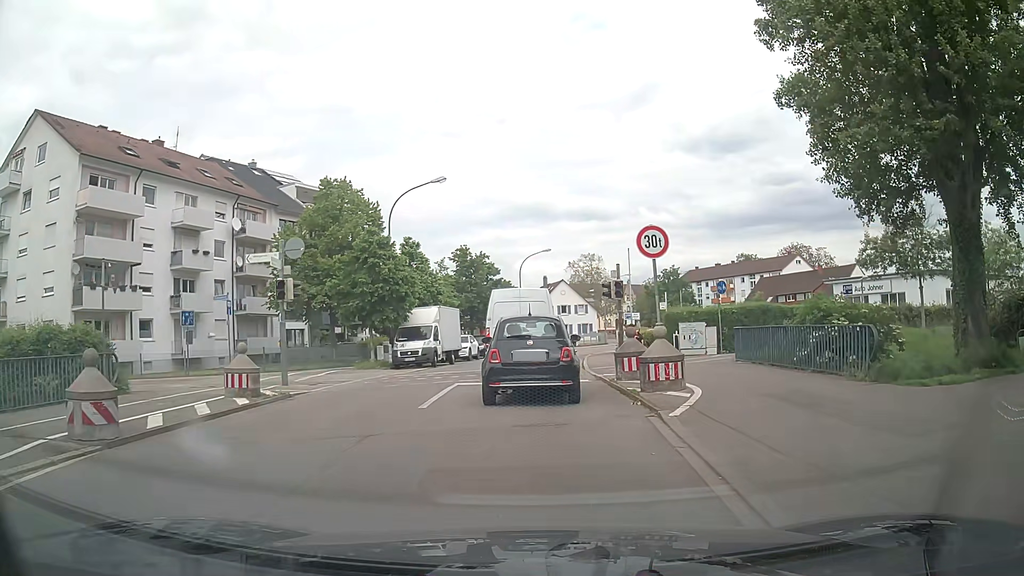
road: tertiary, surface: asphalt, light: Day
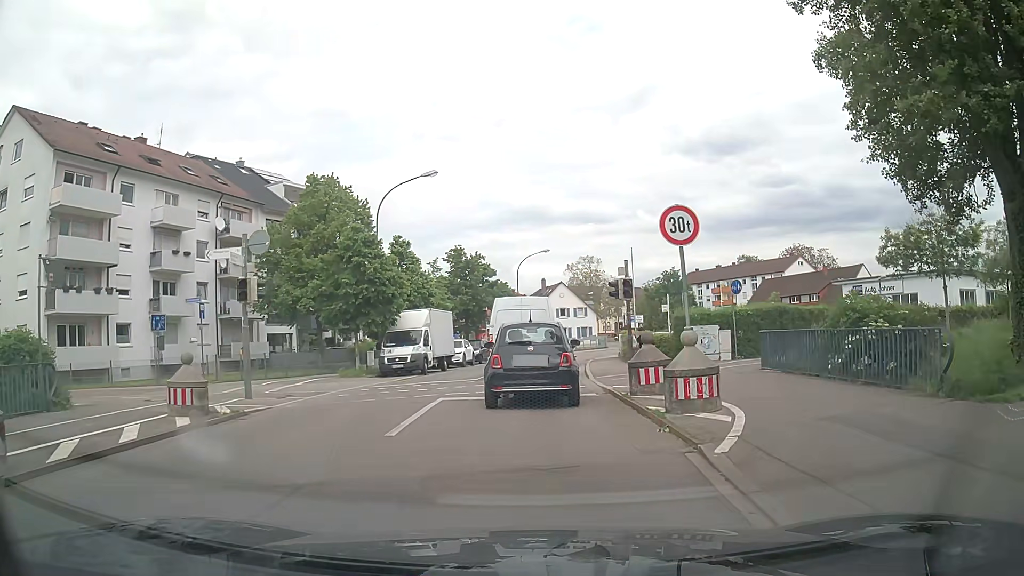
(0.0, +2.5) m; -1°
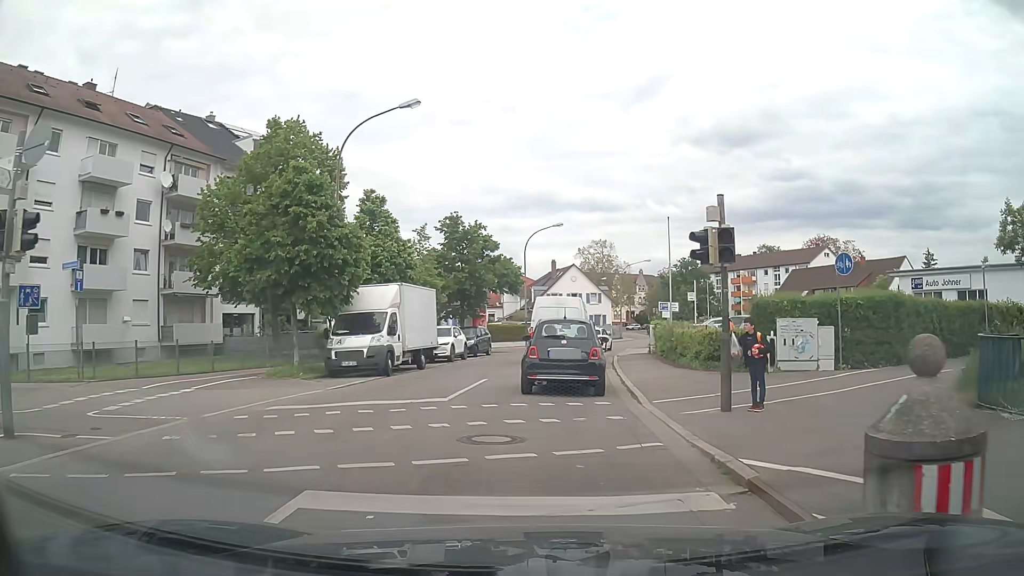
(+0.1, +9.0) m; +2°
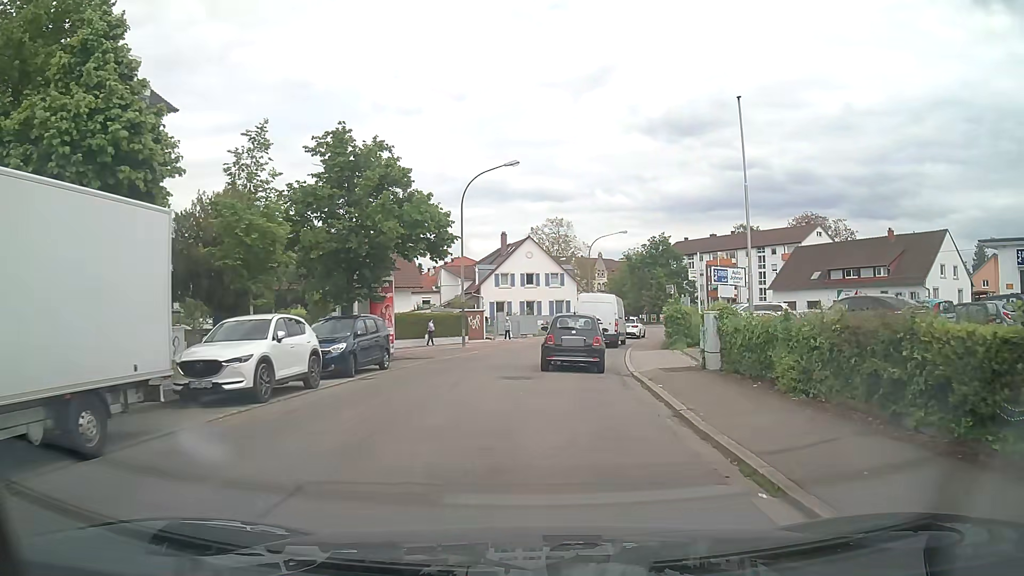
(0.0, +18.3) m; +3°
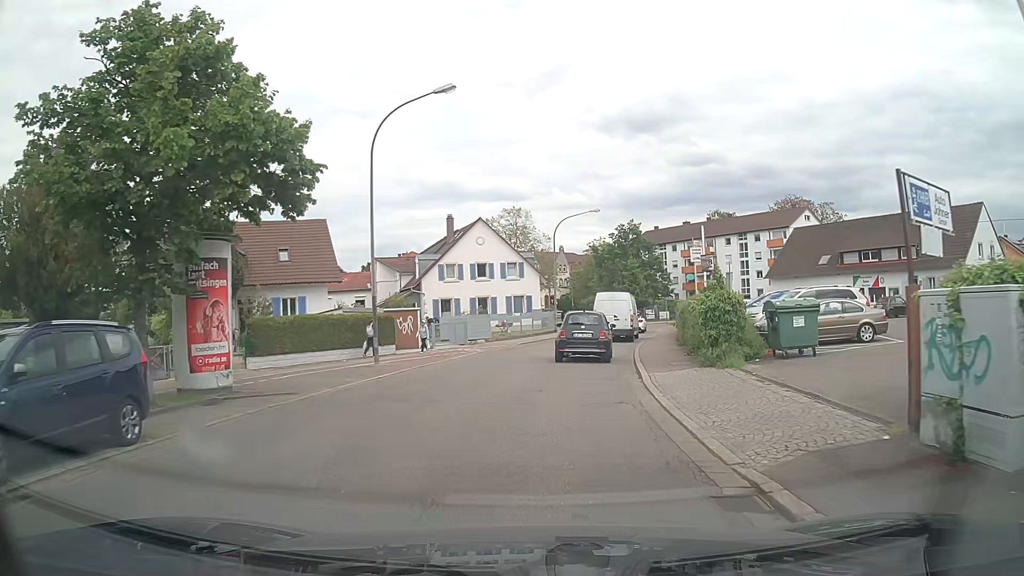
(+0.4, +12.3) m; +4°
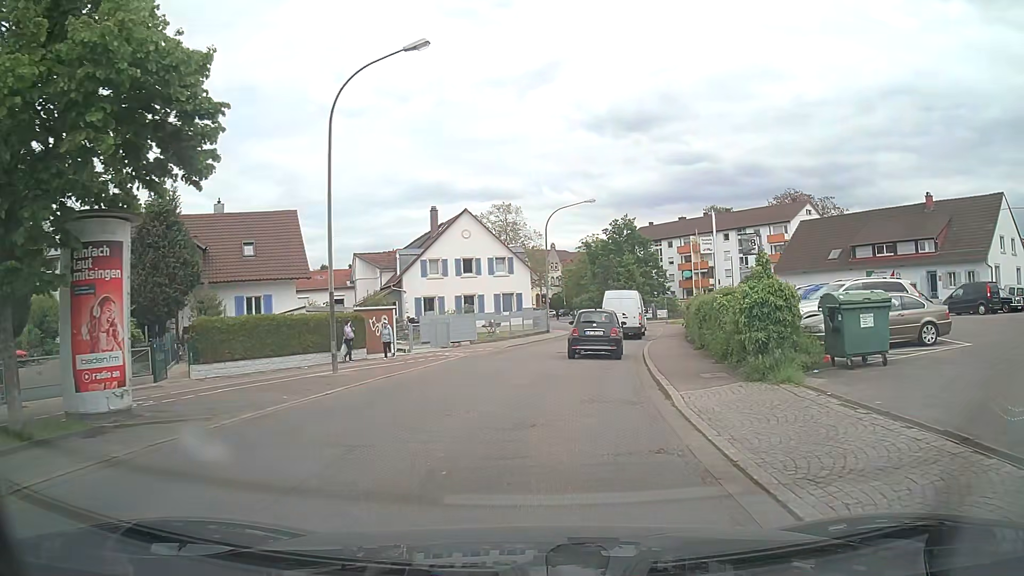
(0.0, +4.1) m; 0°
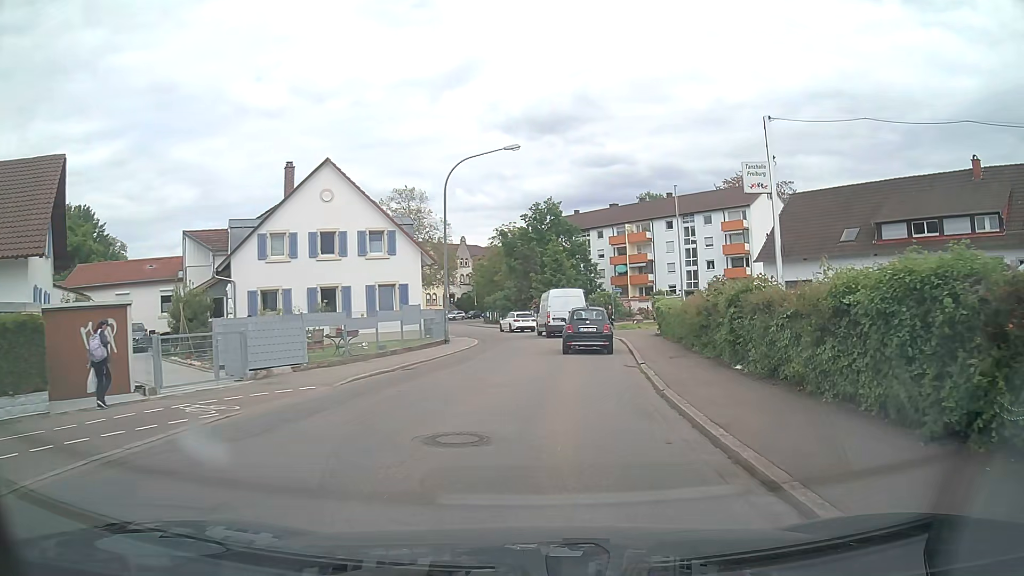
(+0.8, +16.9) m; +7°
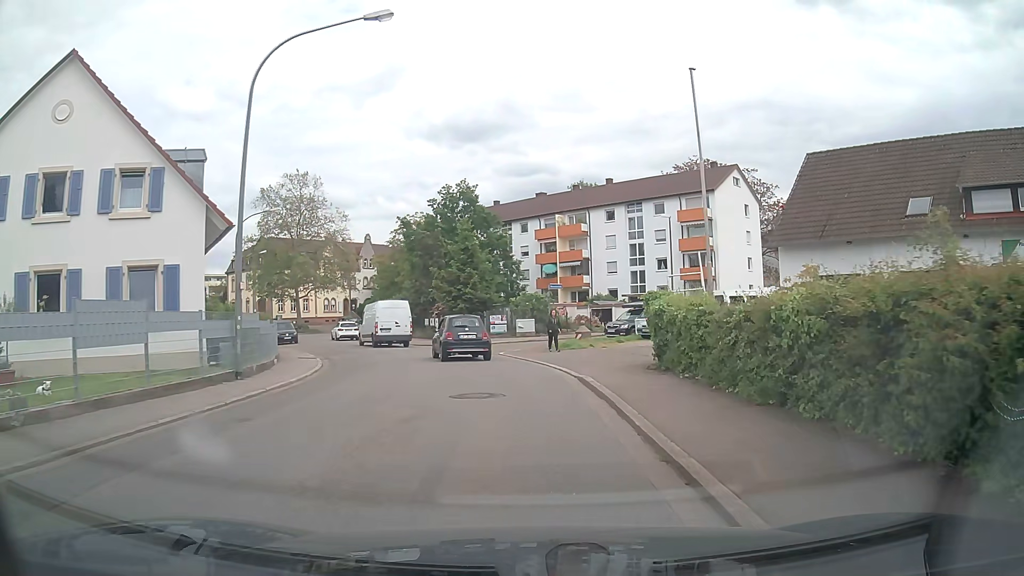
(+1.1, +16.4) m; +7°
(0, +10) (-1, +20) (-4, +30) (-7, +39) (-11, +48) (-15, +57) (-18, +67) (-20, +77) (-19, +87) (-17, +96) m
